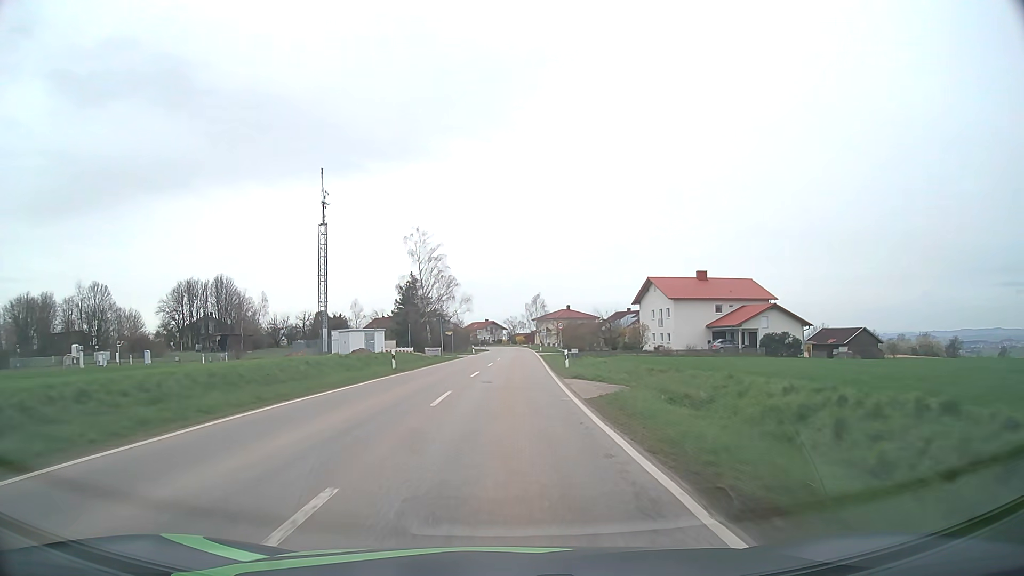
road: tertiary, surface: asphalt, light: Day
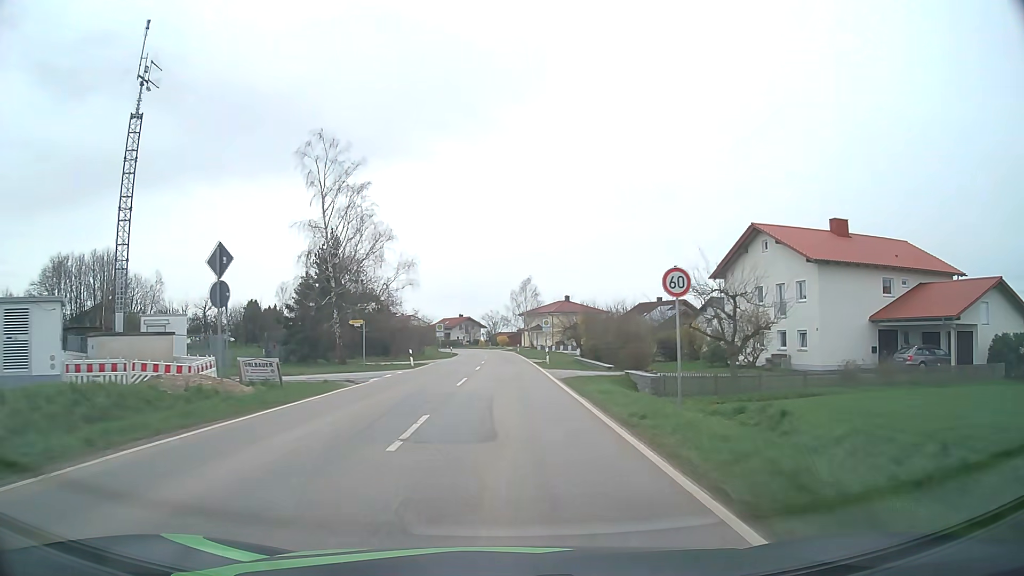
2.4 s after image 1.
(+0.5, +40.0) m; +1°
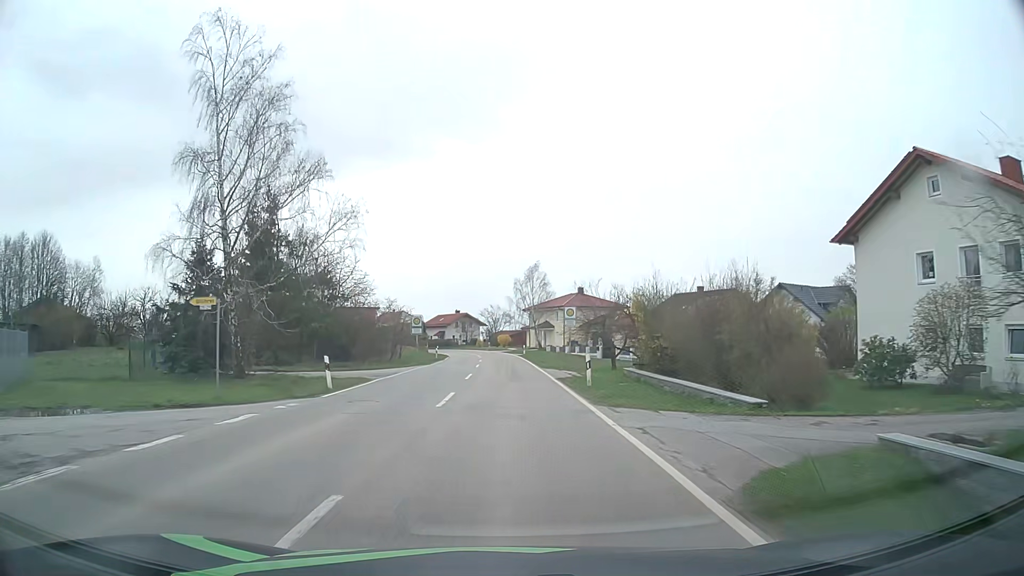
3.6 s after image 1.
(0.0, +19.0) m; 0°
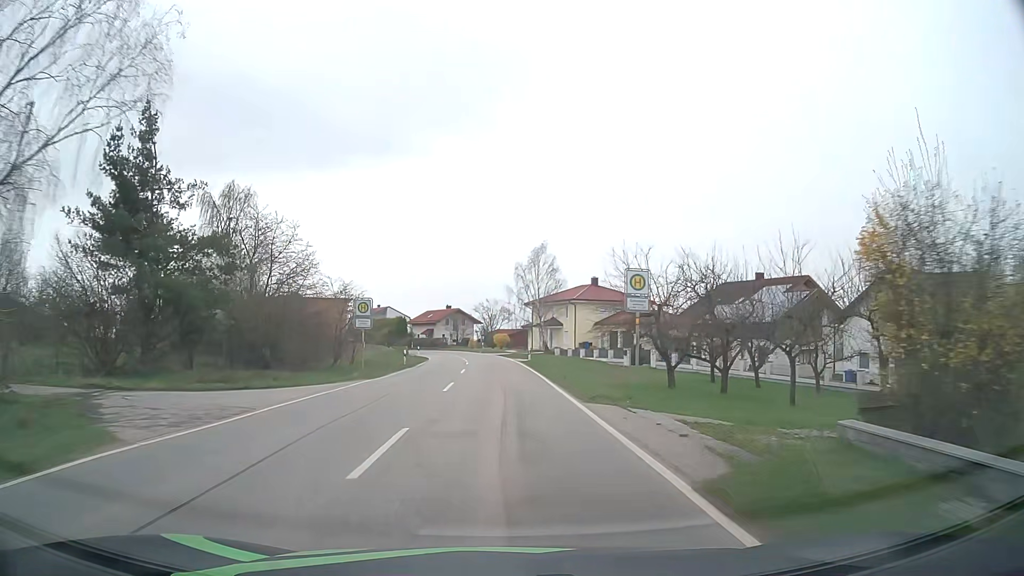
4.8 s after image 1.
(-0.1, +18.3) m; 0°
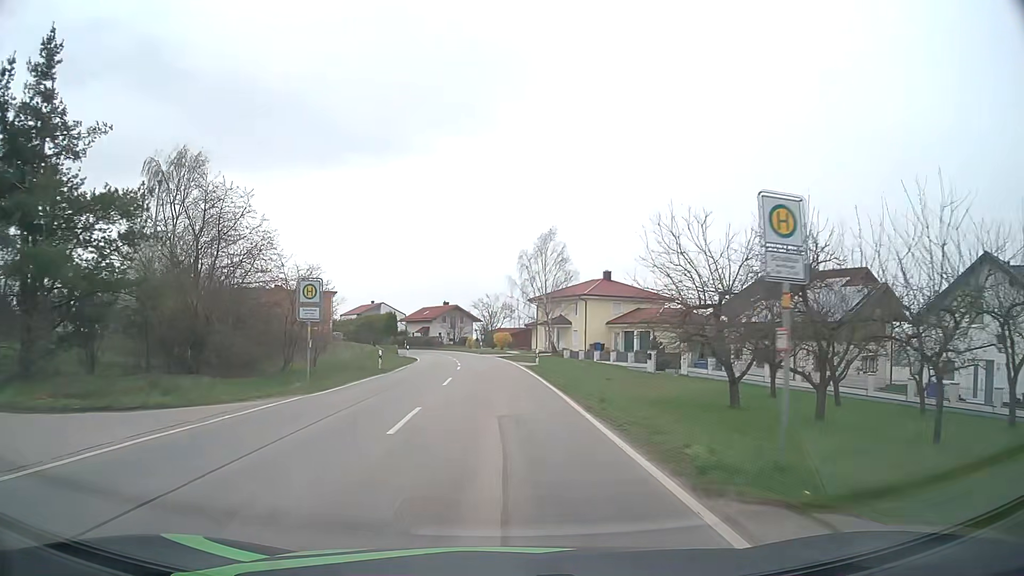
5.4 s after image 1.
(-0.1, +9.1) m; 0°
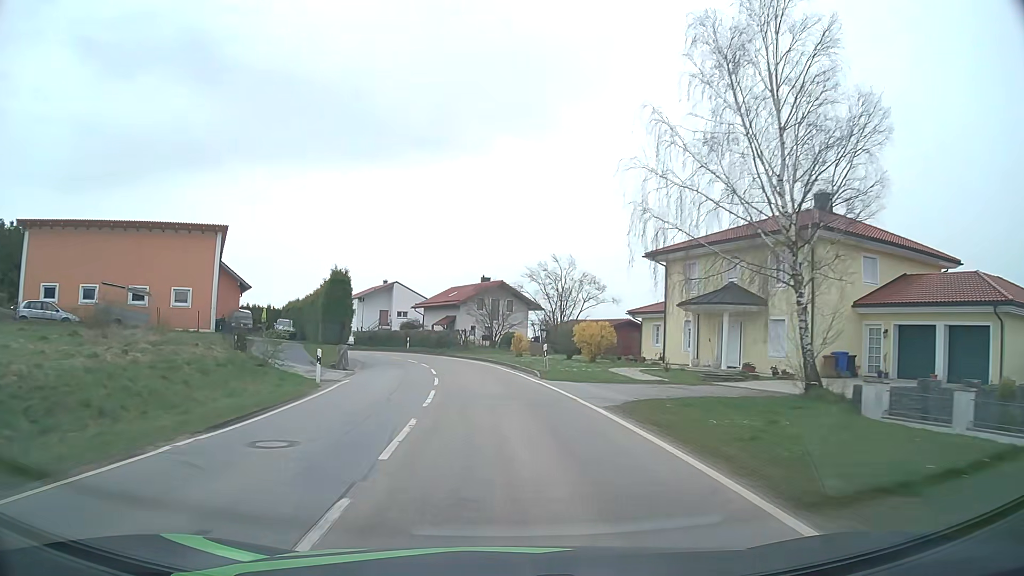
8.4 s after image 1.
(-1.7, +44.6) m; -5°
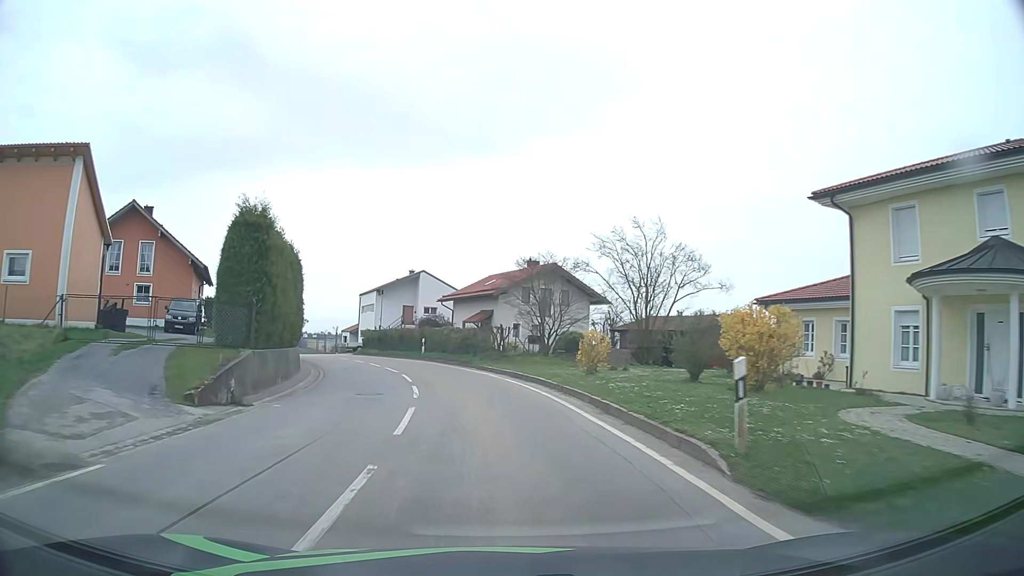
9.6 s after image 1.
(-0.5, +17.3) m; -4°
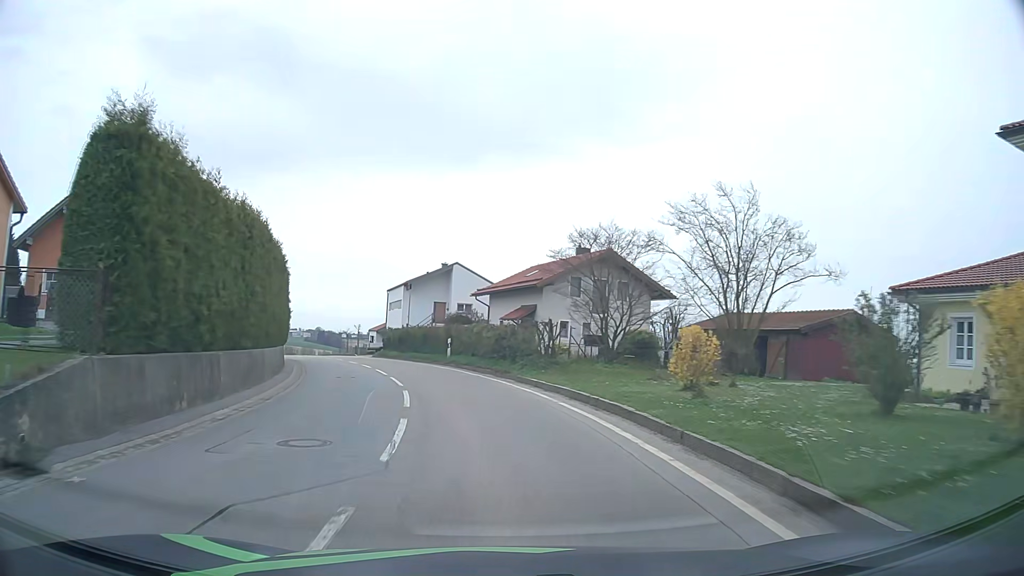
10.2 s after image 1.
(-0.3, +8.5) m; -4°
(0, +10) (-2, +20) (-4, +30) (-7, +39) (-11, +48) (-15, +58) (-19, +67) (-24, +75) (-29, +84) (-34, +93) m
